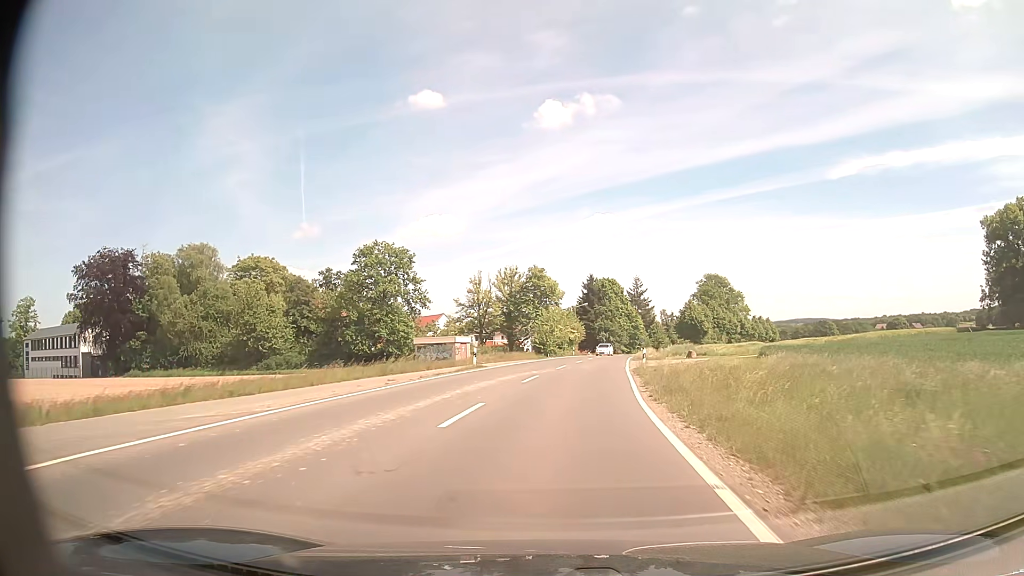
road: tertiary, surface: asphalt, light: Day
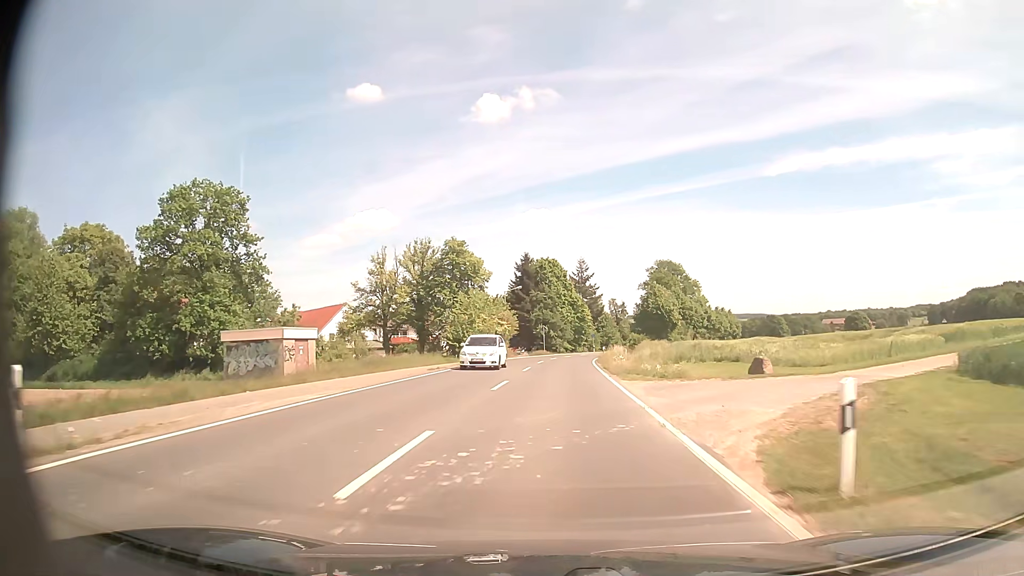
(+1.5, +28.8) m; +6°
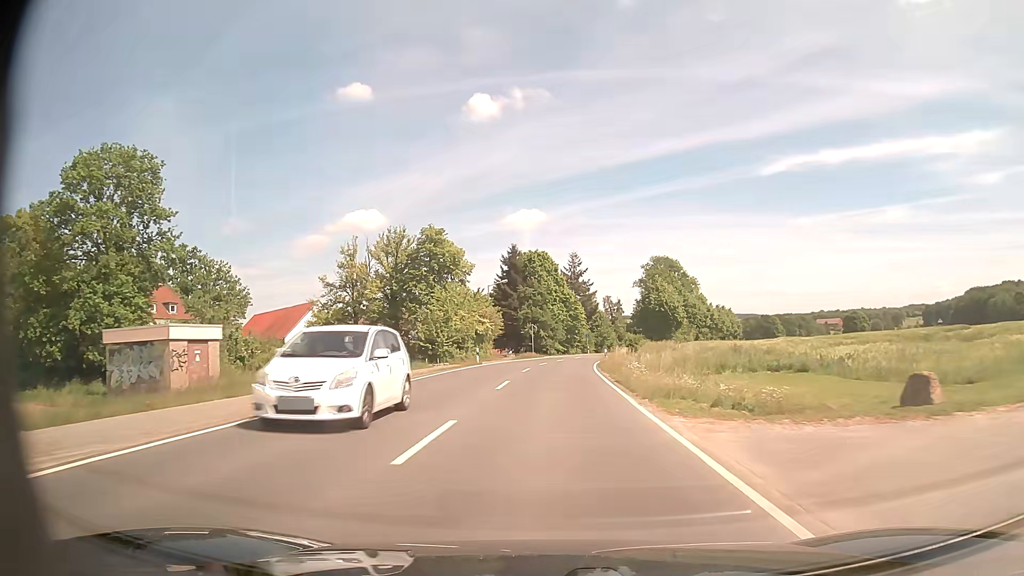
(+0.1, +10.6) m; +1°
